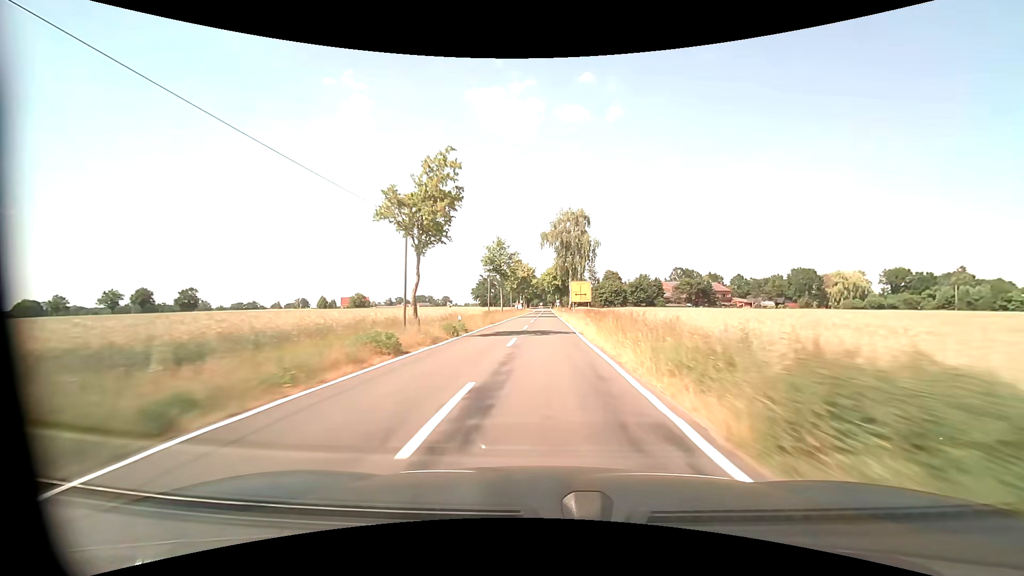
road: tertiary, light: Day
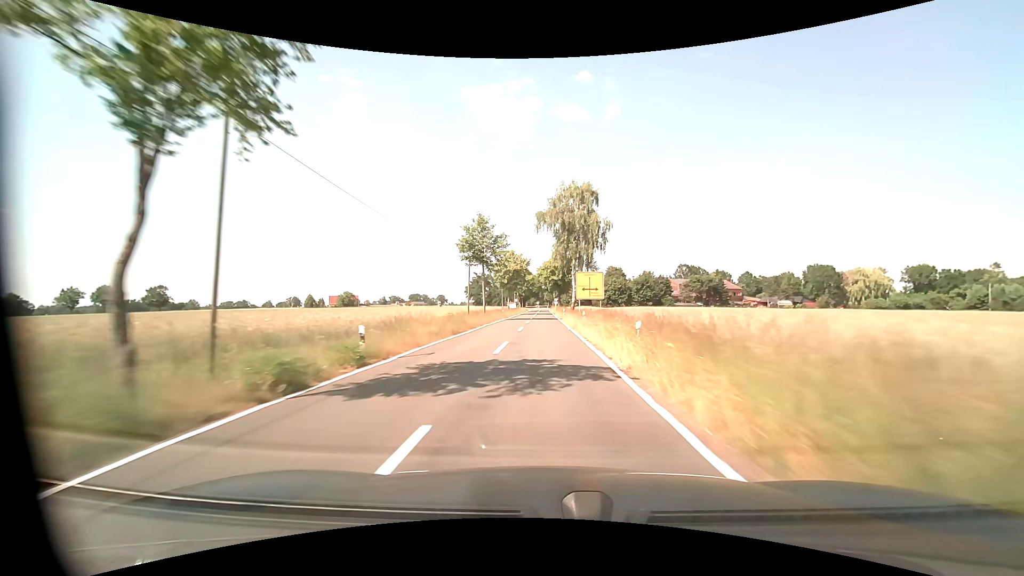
(0.0, +15.1) m; 0°
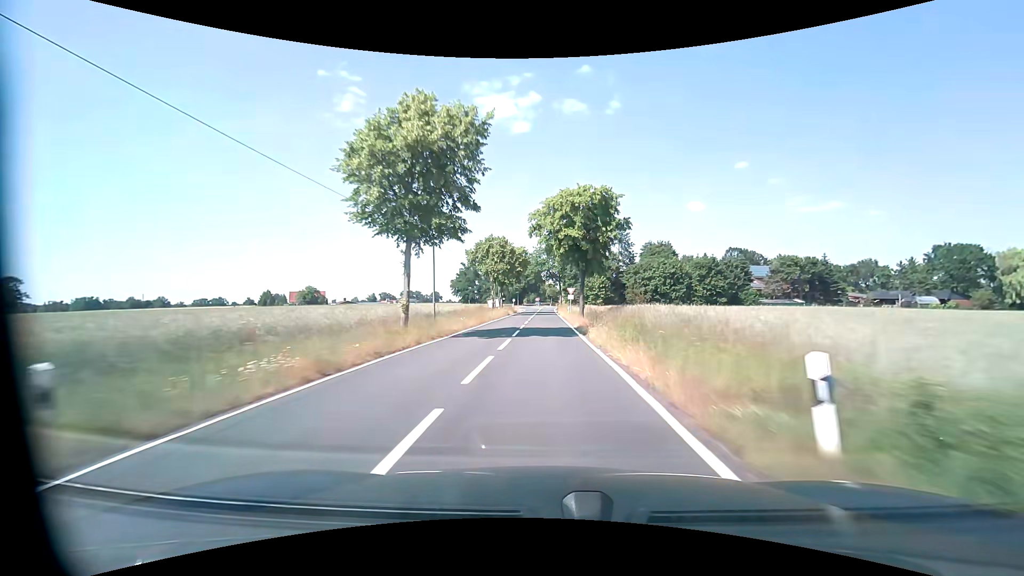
(0.0, +58.2) m; 0°
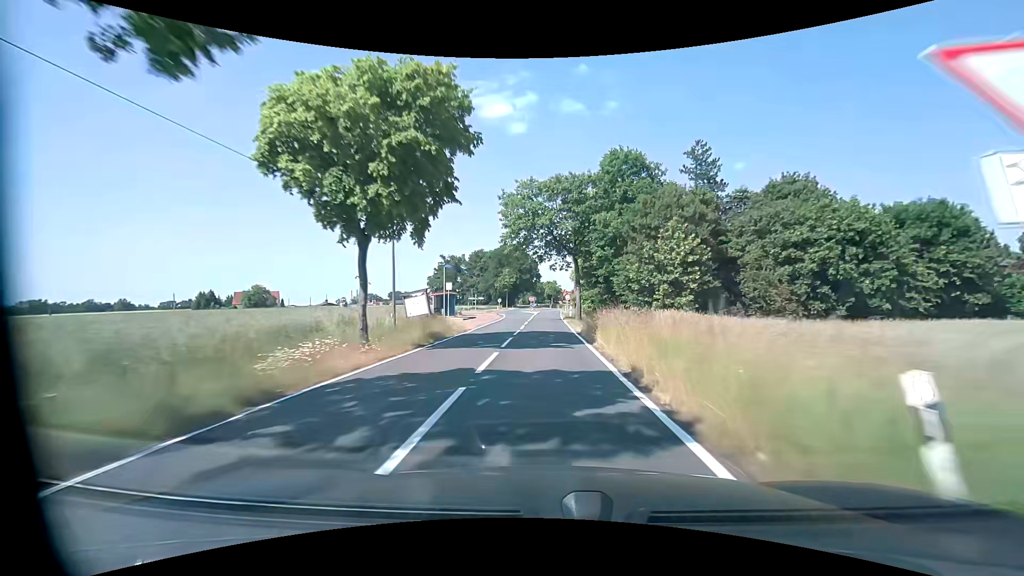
(+0.1, +51.6) m; 0°
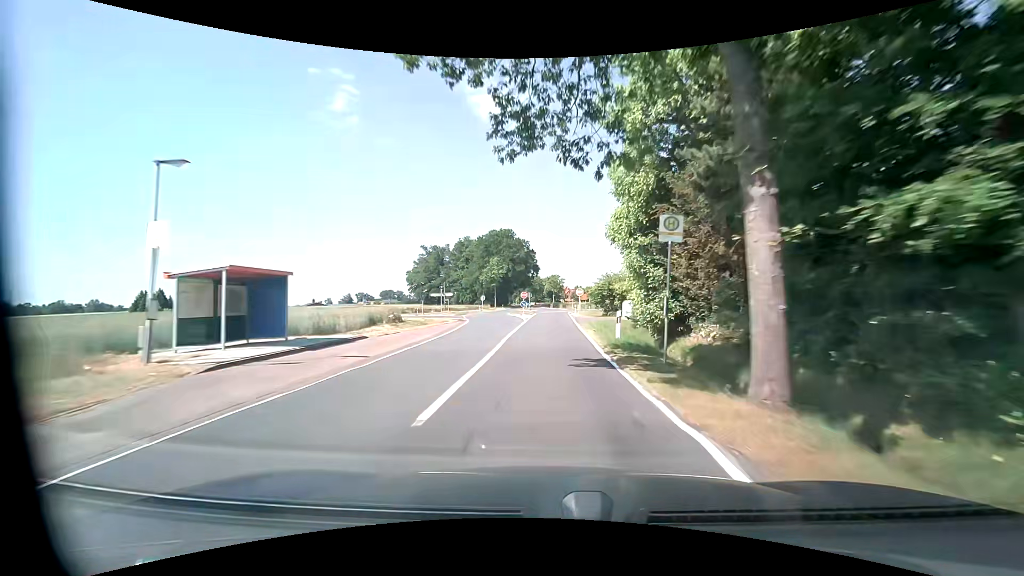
(0.0, +33.9) m; 0°
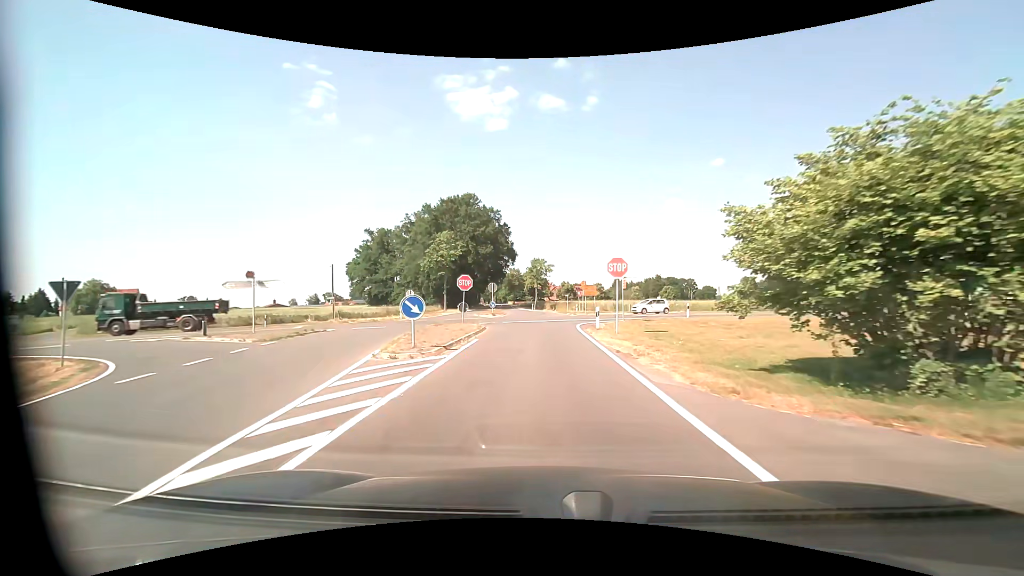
(+0.4, +41.7) m; +2°
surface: asphalt
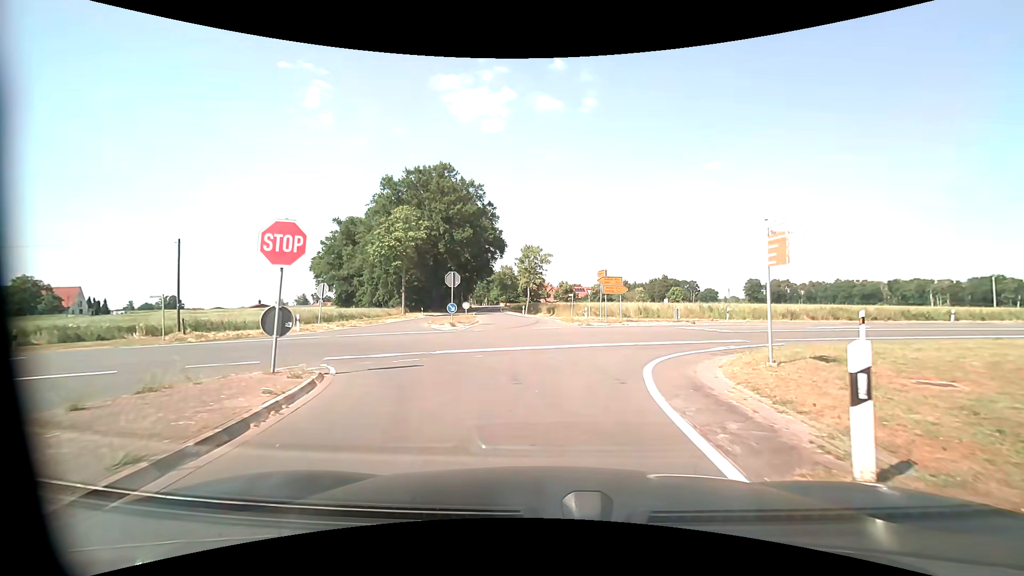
(0.0, +19.7) m; 0°
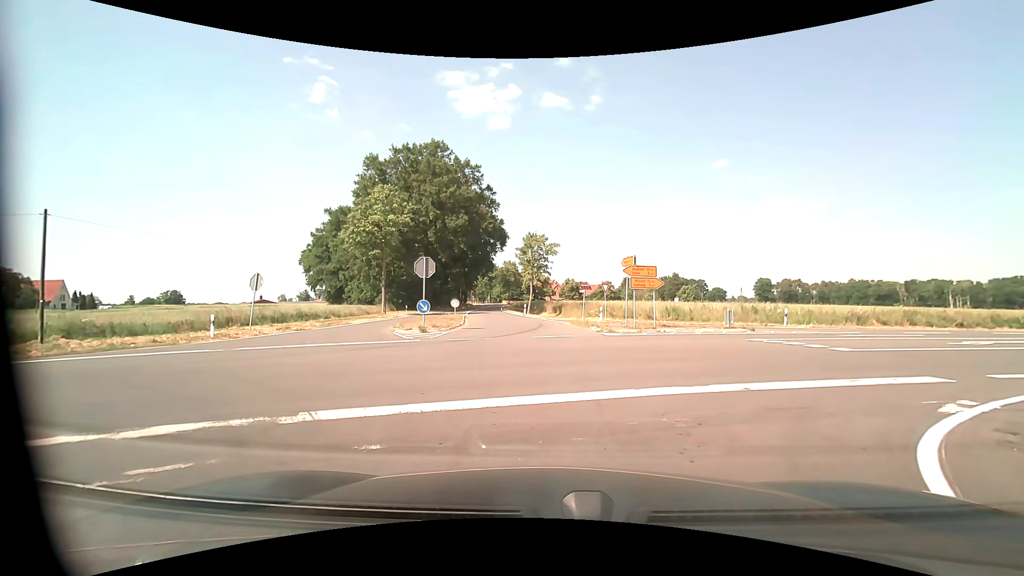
(-0.1, +7.9) m; -1°
(0, +10) (-1, +20) (-2, +30) (-3, +40) (-4, +50) (-6, +60) (-7, +70) (-8, +80) (-8, +90) (-9, +100) m
